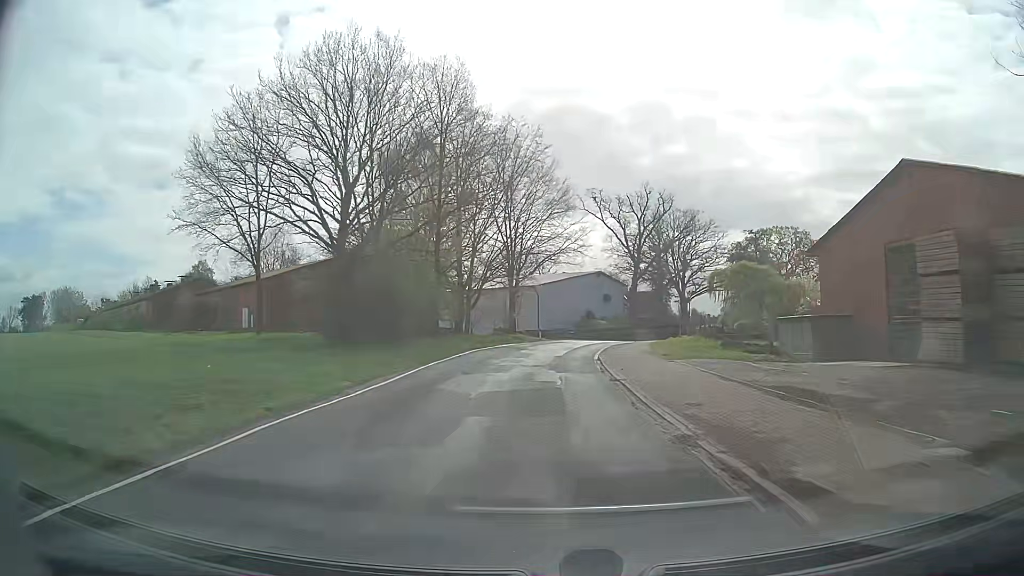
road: secondary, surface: asphalt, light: Day
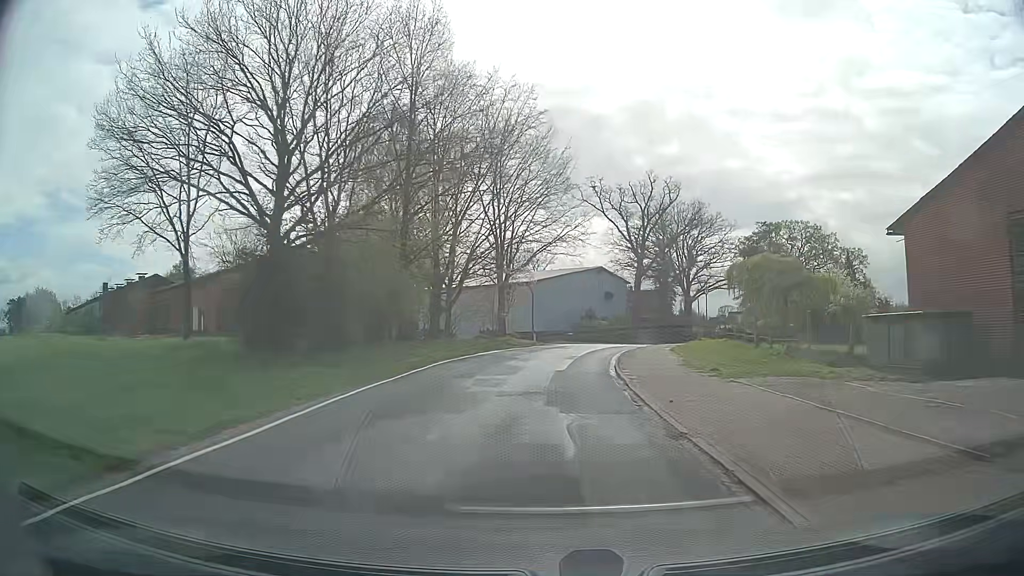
(0.0, +8.0) m; 0°
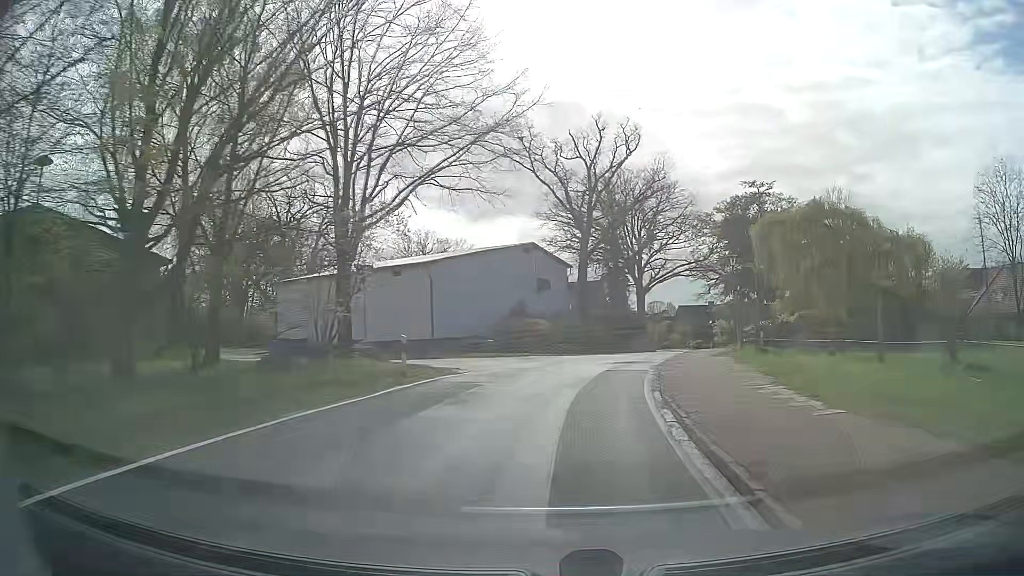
(+1.1, +23.6) m; +7°
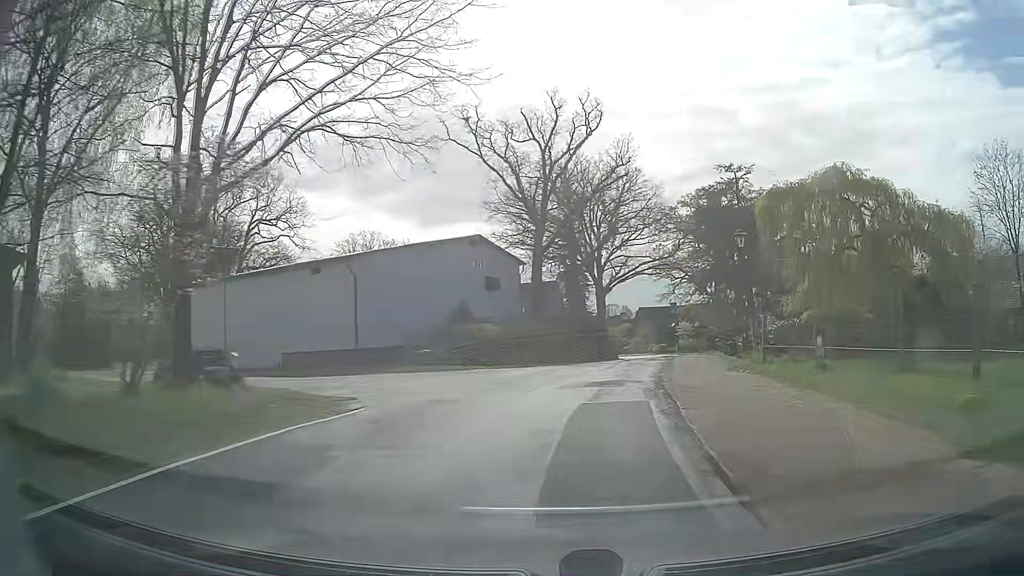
(+0.2, +7.8) m; +3°
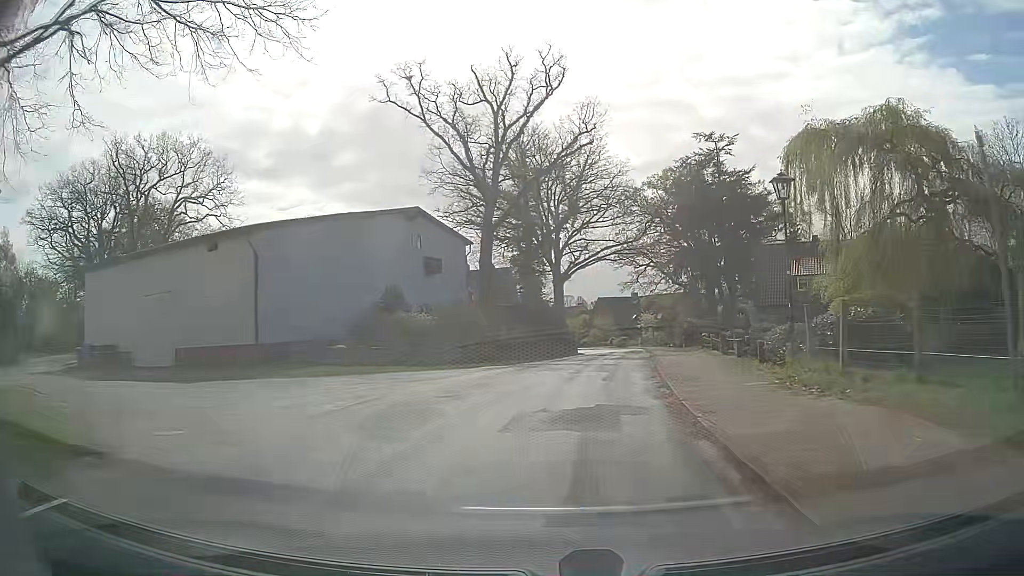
(+0.3, +7.7) m; +4°
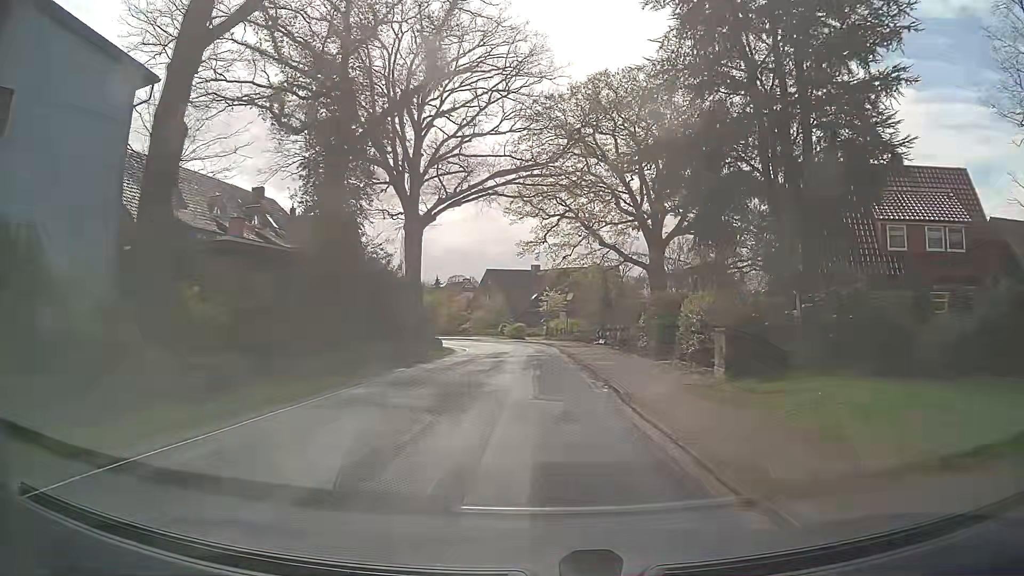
(+3.0, +30.6) m; +9°
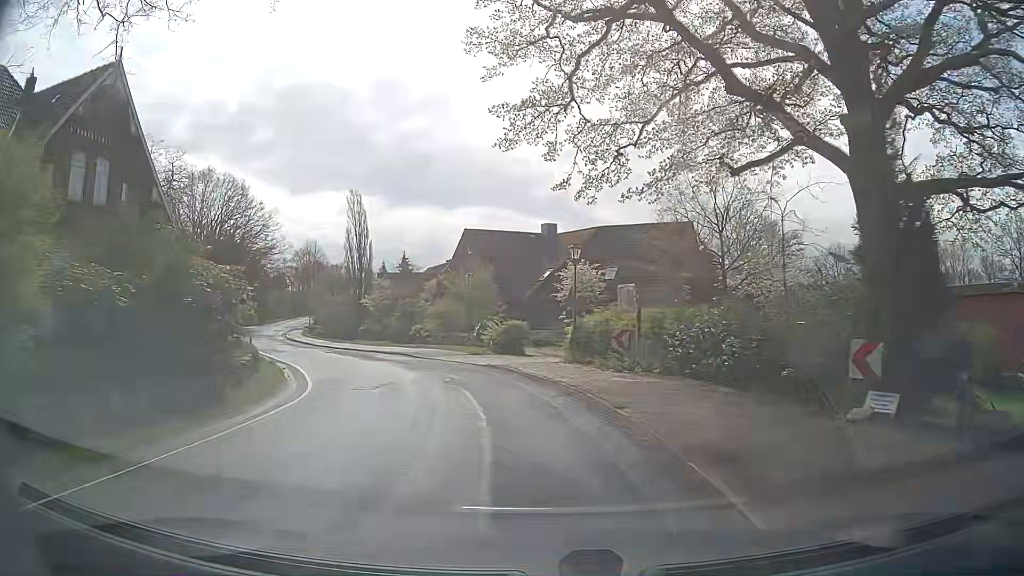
(-0.1, +37.5) m; -2°
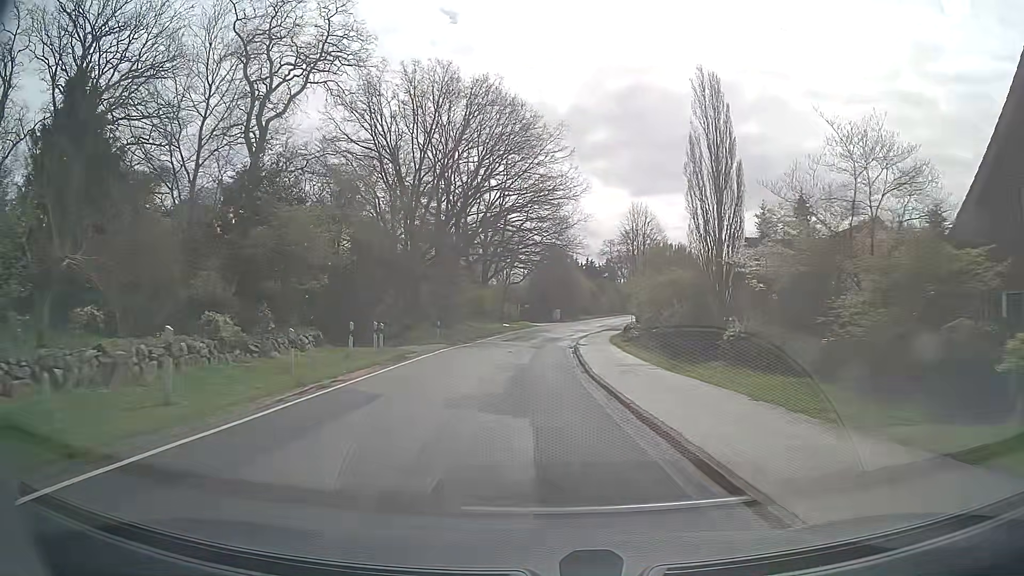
(-9.3, +36.4) m; -28°
(0, +10) (0, +20) (0, +30) (0, +40) (+1, +50) (+2, +60) (+4, +70) (+6, +79) (+9, +89) (+12, +99) m
